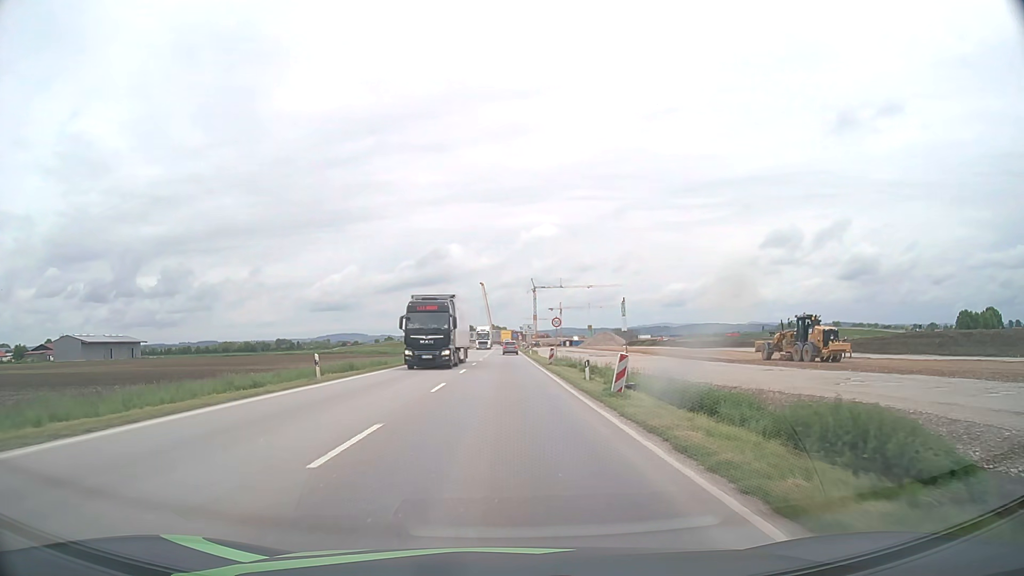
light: Day
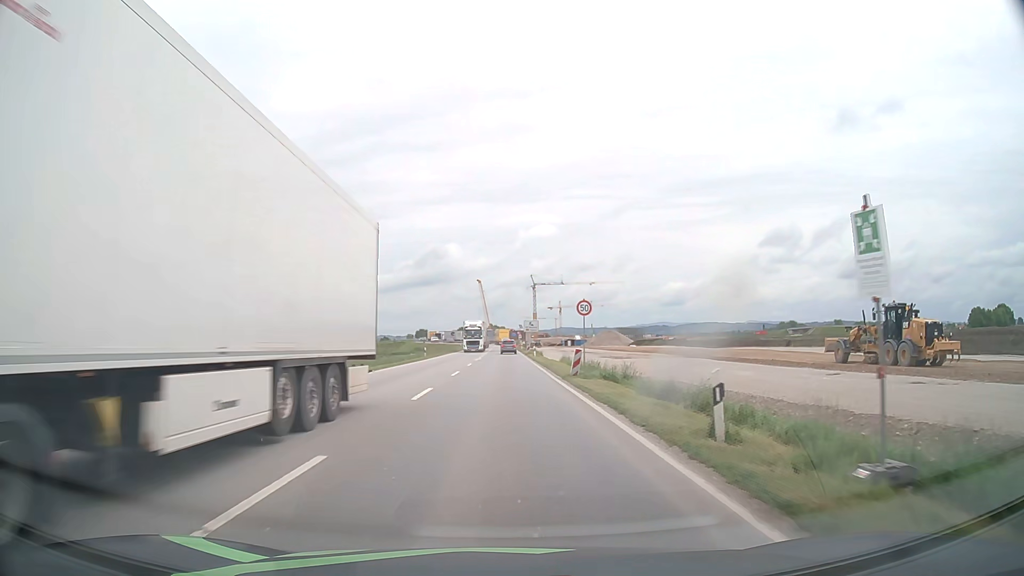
(0.0, +15.3) m; 0°
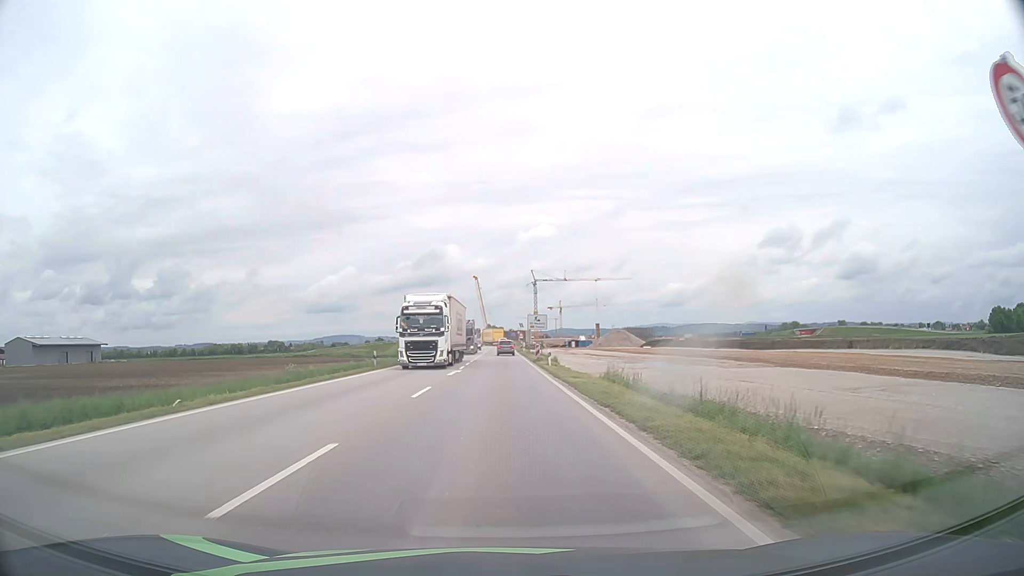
(0.0, +22.9) m; 0°
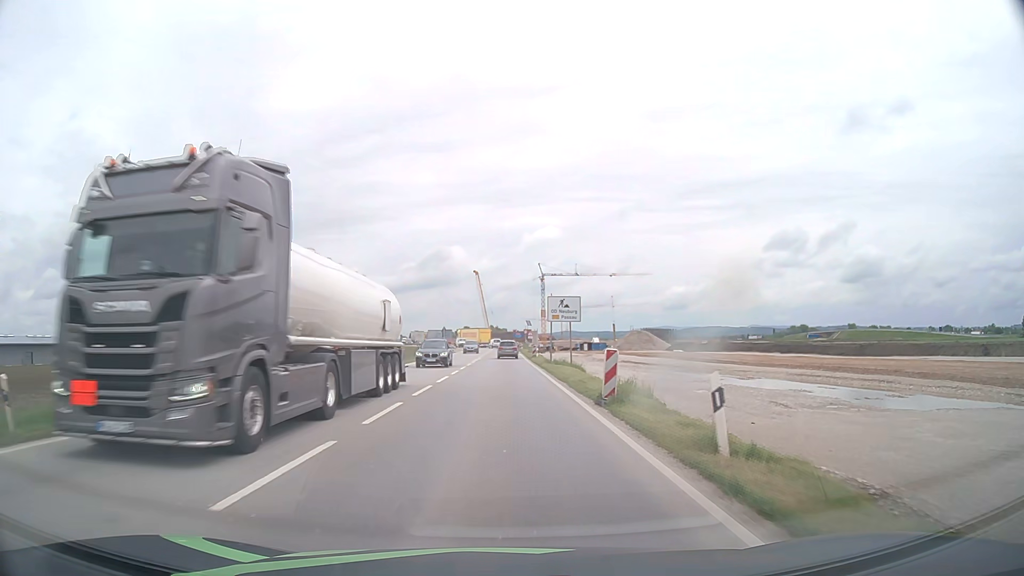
(-0.1, +30.4) m; 0°
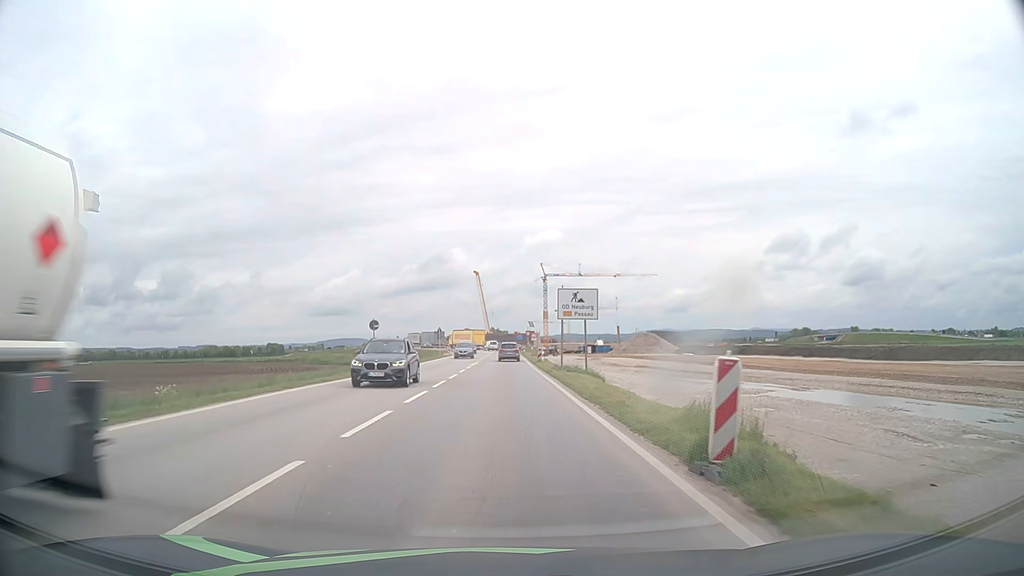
(0.0, +7.6) m; -1°
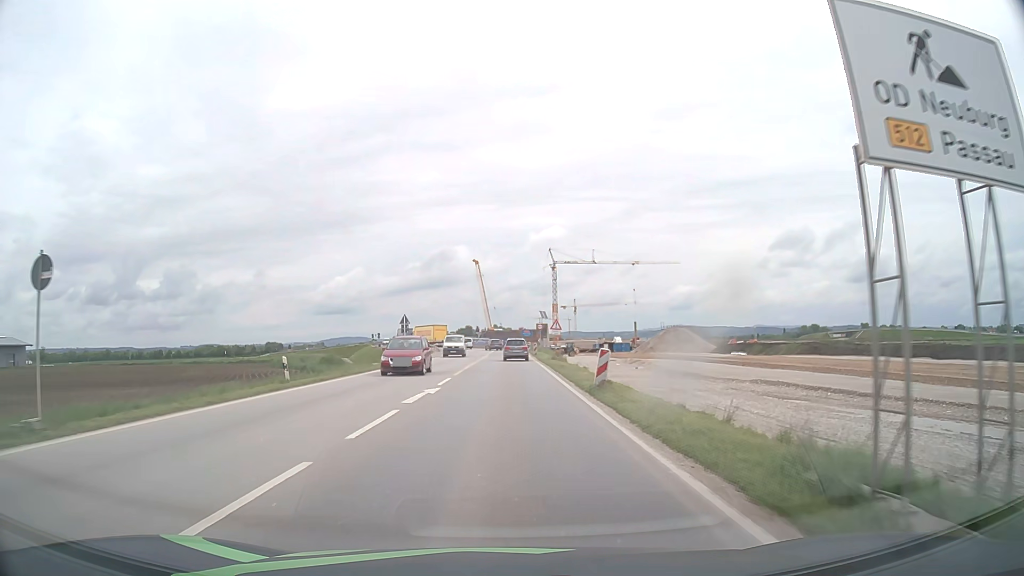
(+0.1, +30.3) m; 0°
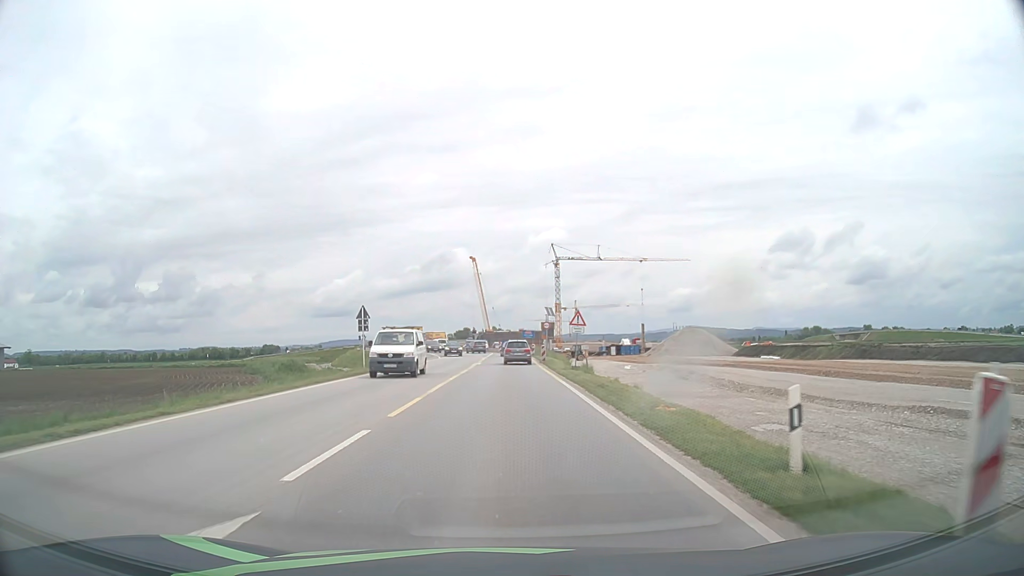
(0.0, +14.9) m; 0°
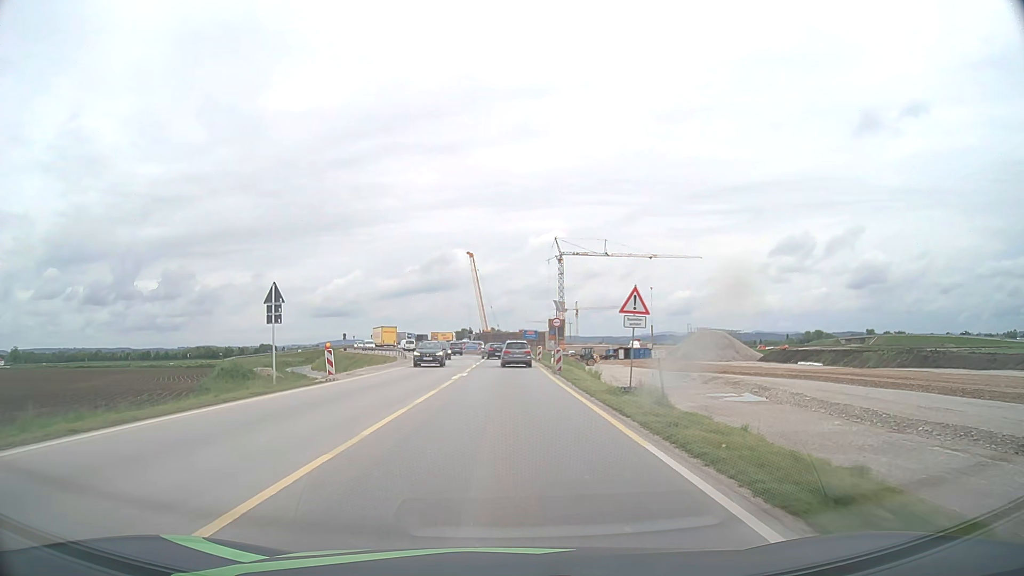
(0.0, +14.4) m; 0°
(0, +10) (0, +20) (0, +30) (0, +40) (0, +50) (-2, +60) (-4, +70) (-6, +79) (-10, +89) (-14, +98) m
